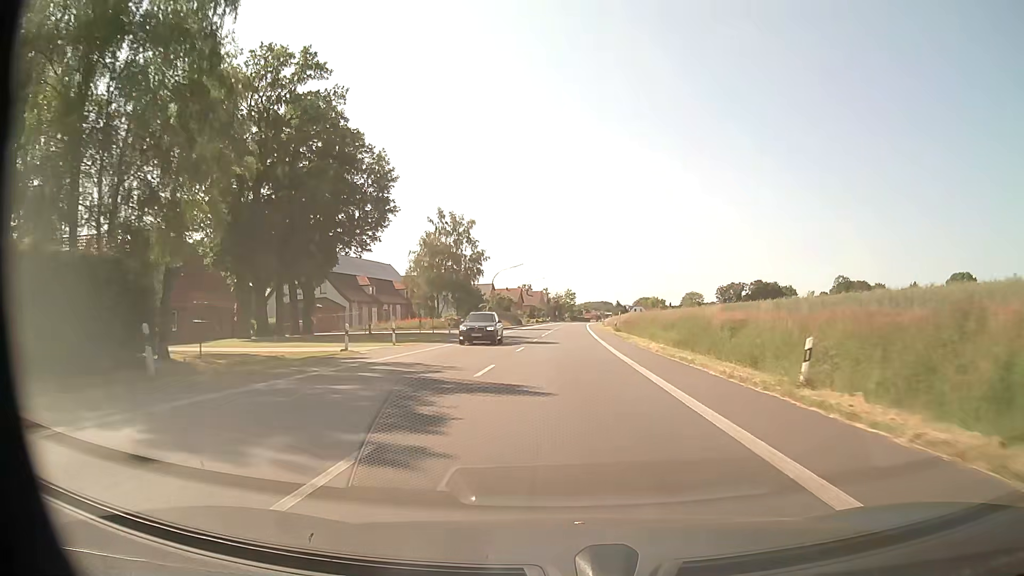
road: primary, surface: asphalt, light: Day
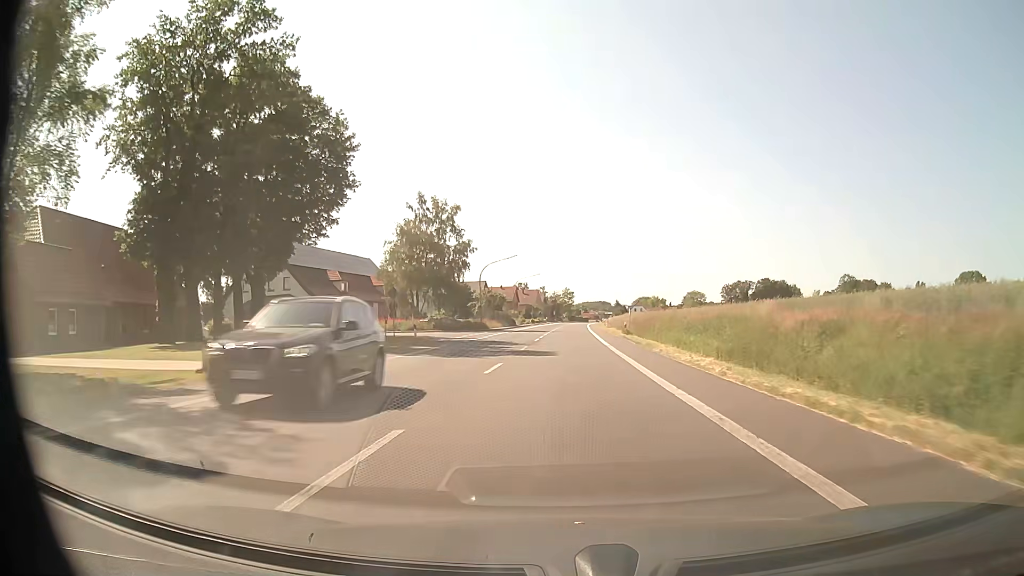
(0.0, +11.1) m; 0°
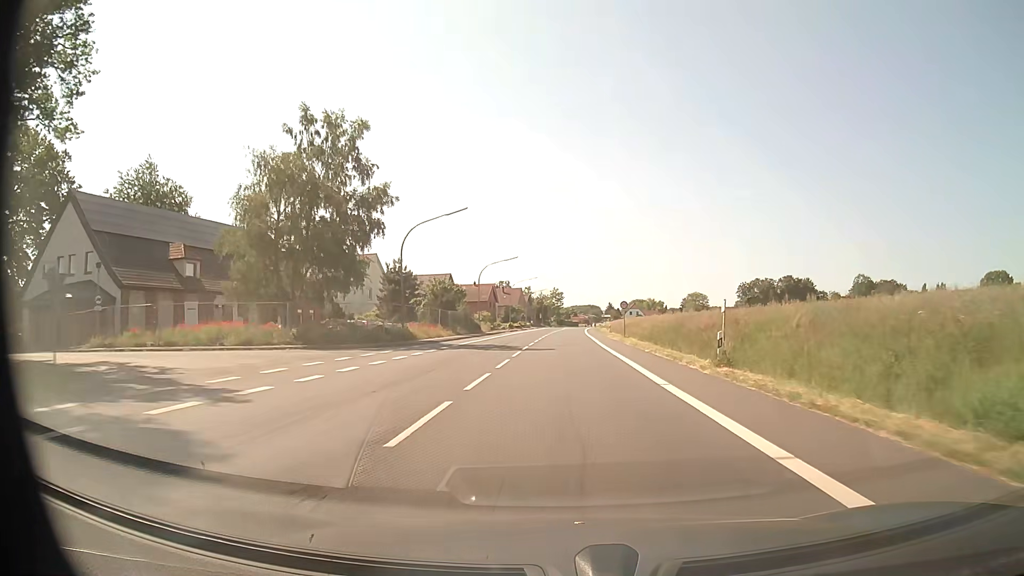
(+0.3, +33.3) m; +1°
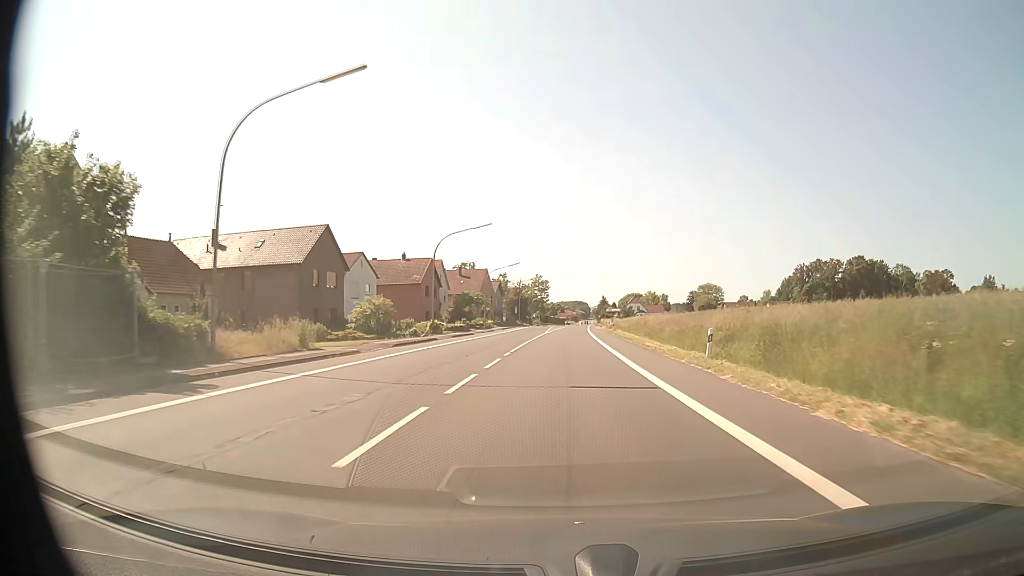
(+0.5, +55.4) m; +1°
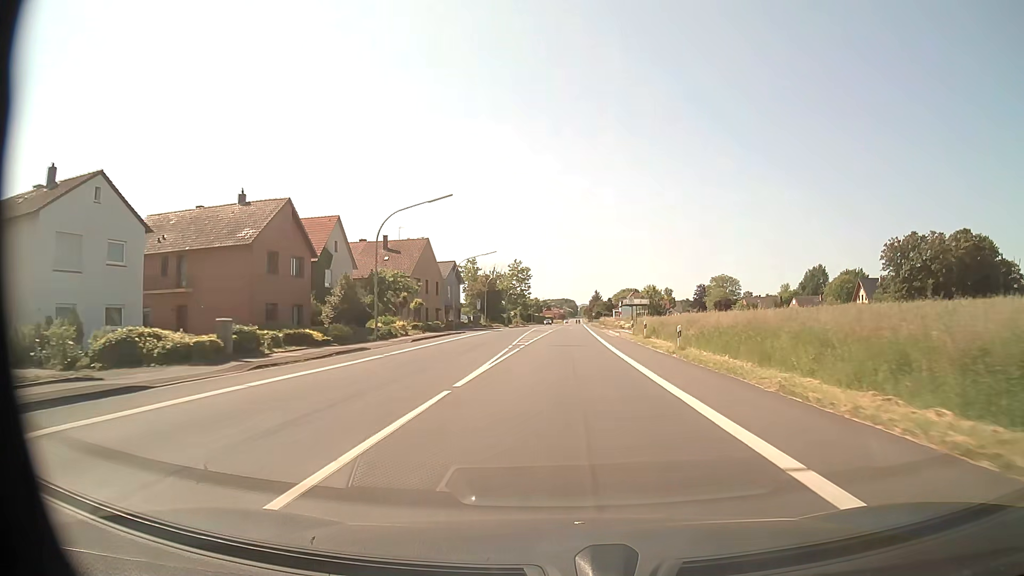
(+0.4, +44.3) m; +1°
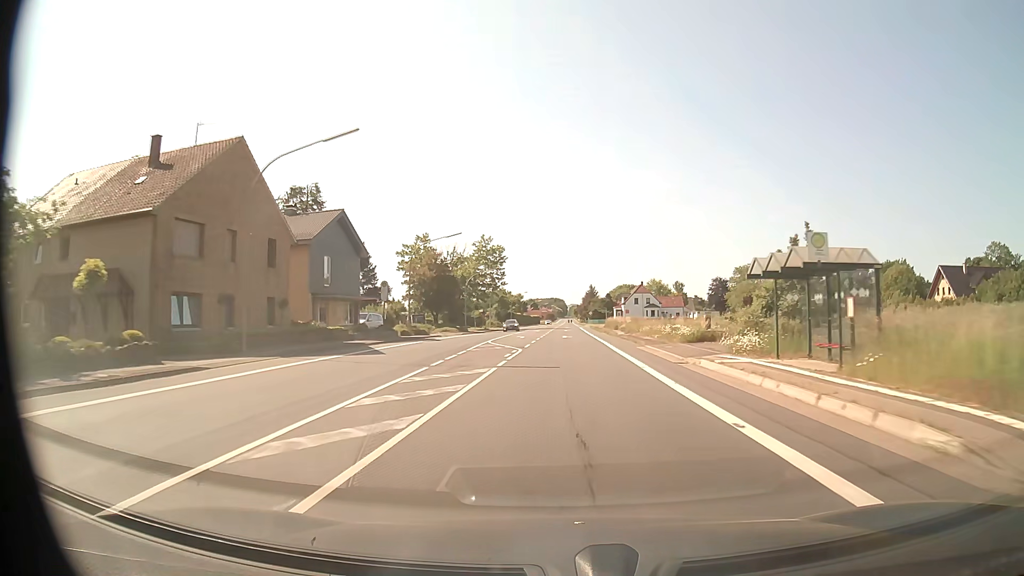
(+0.5, +44.4) m; +1°
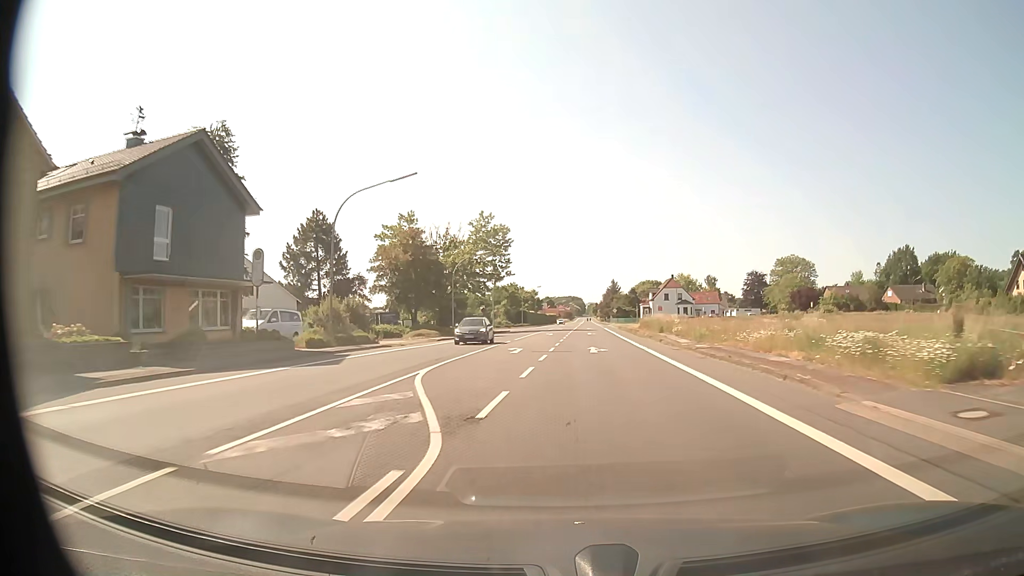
(-0.2, +22.2) m; -1°
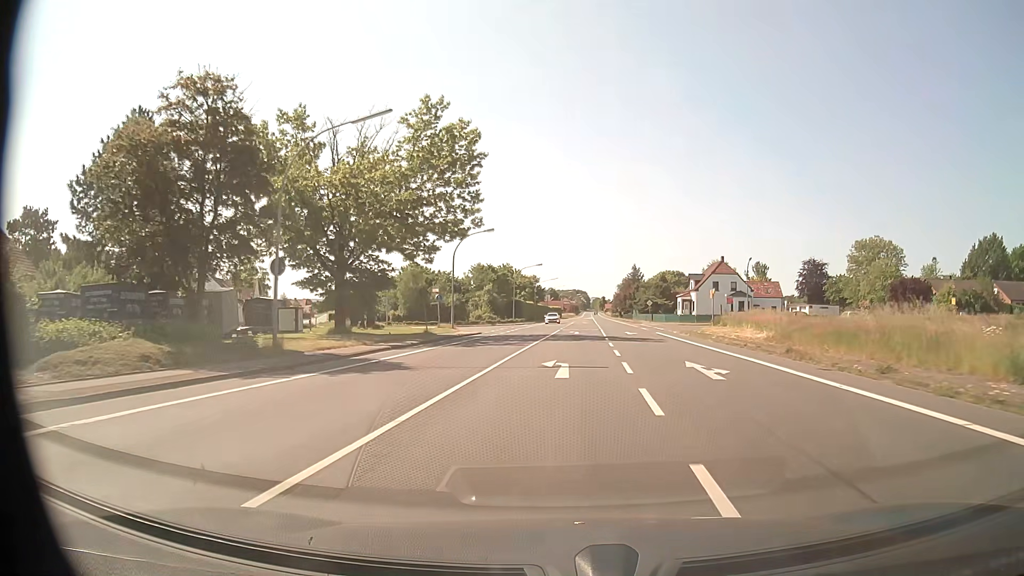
(-0.8, +41.8) m; -1°
(0, +10) (0, +20) (+1, +30) (+1, +40) (+2, +50) (+1, +60) (-3, +69) (-12, +74) (-21, +76) (-30, +82) m
